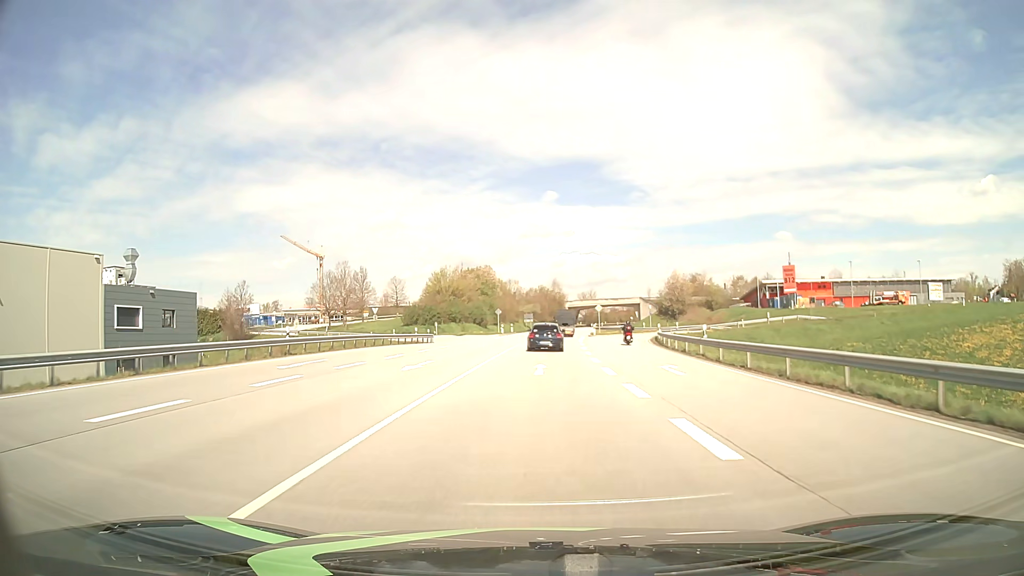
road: primary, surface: asphalt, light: Day
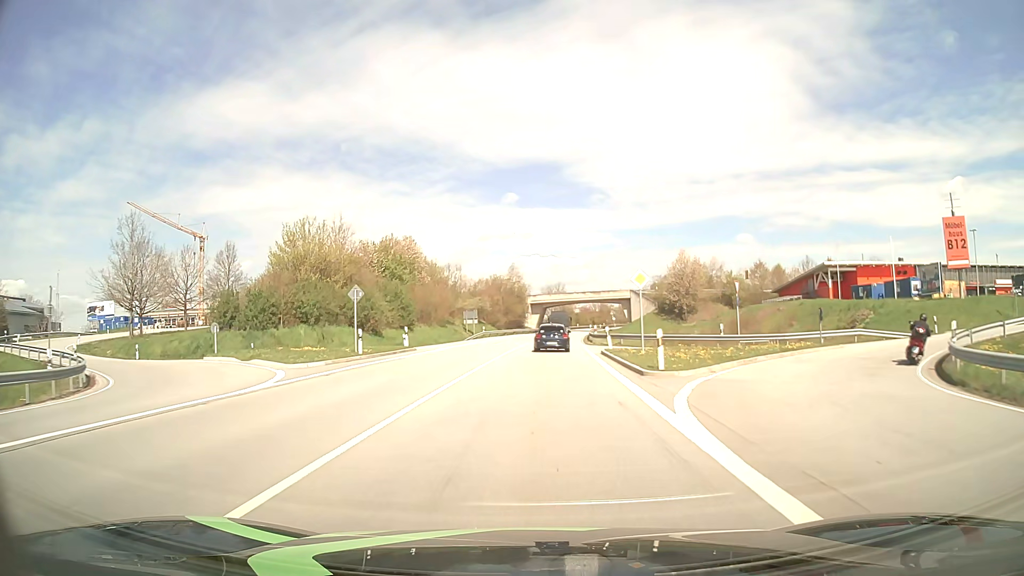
(+1.5, +51.4) m; +3°
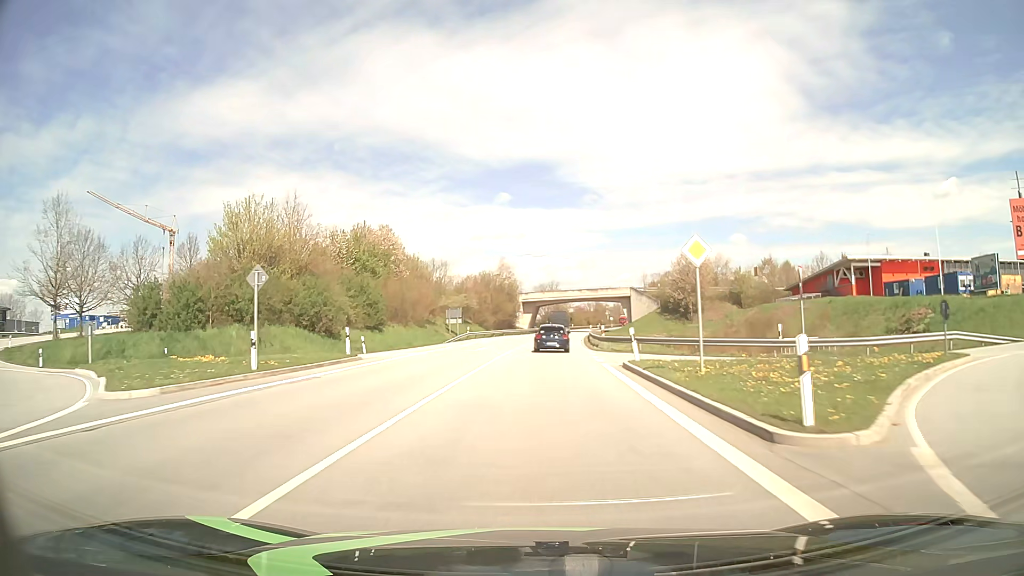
(+0.1, +10.3) m; +1°
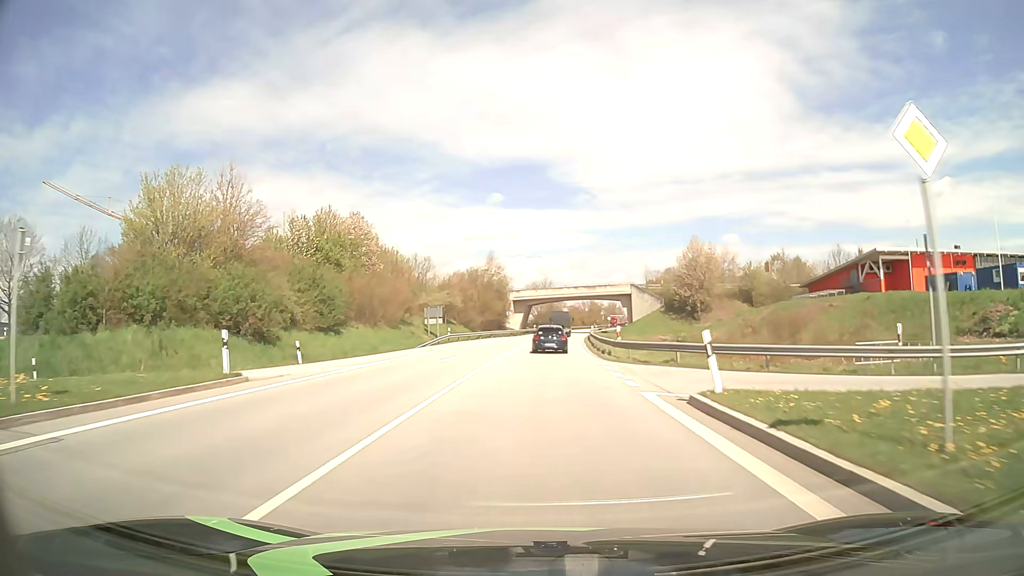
(+0.1, +10.3) m; +1°
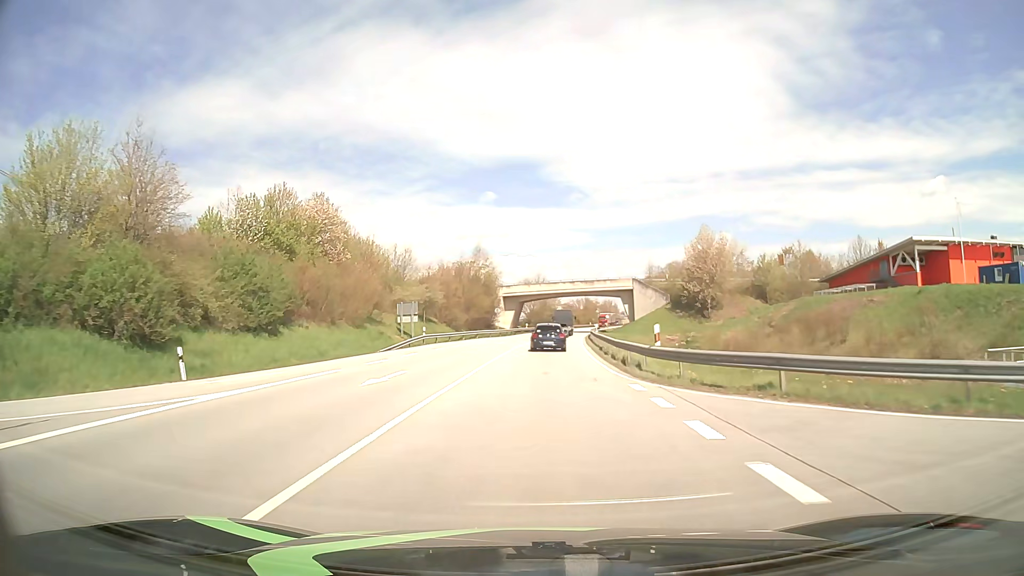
(+0.1, +10.4) m; +1°
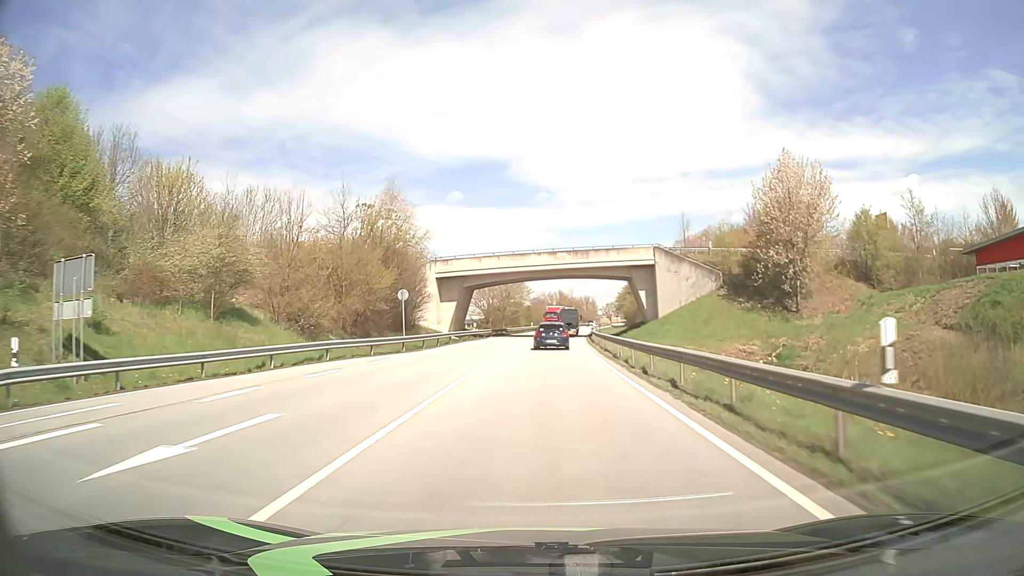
(+0.9, +41.9) m; +3°
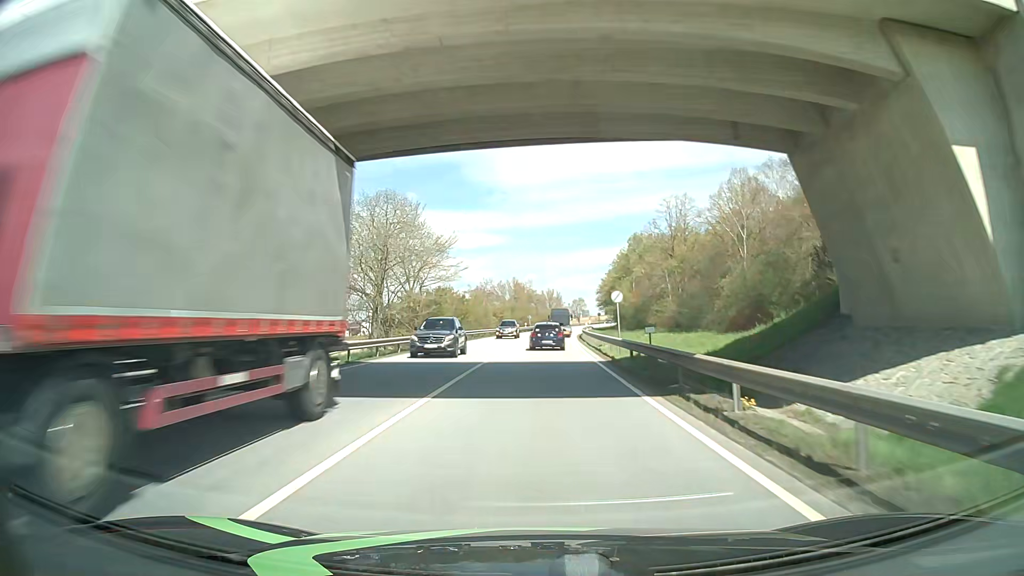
(+1.8, +53.3) m; +4°
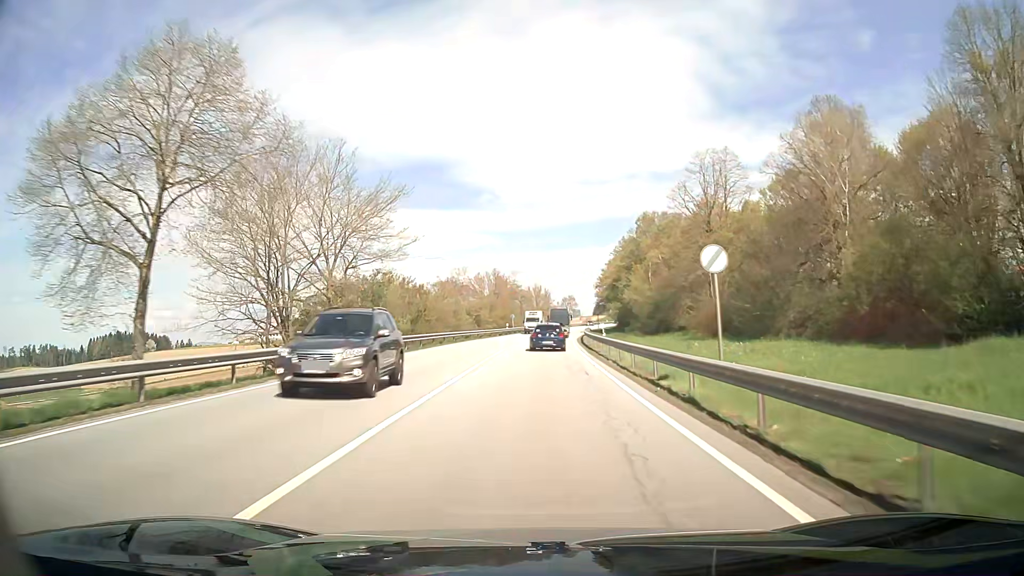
(+0.3, +21.3) m; +1°
(0, +10) (0, +20) (0, +30) (+1, +40) (+1, +50) (+2, +60) (+2, +70) (+3, +80) (+4, +90) (+5, +100) m
